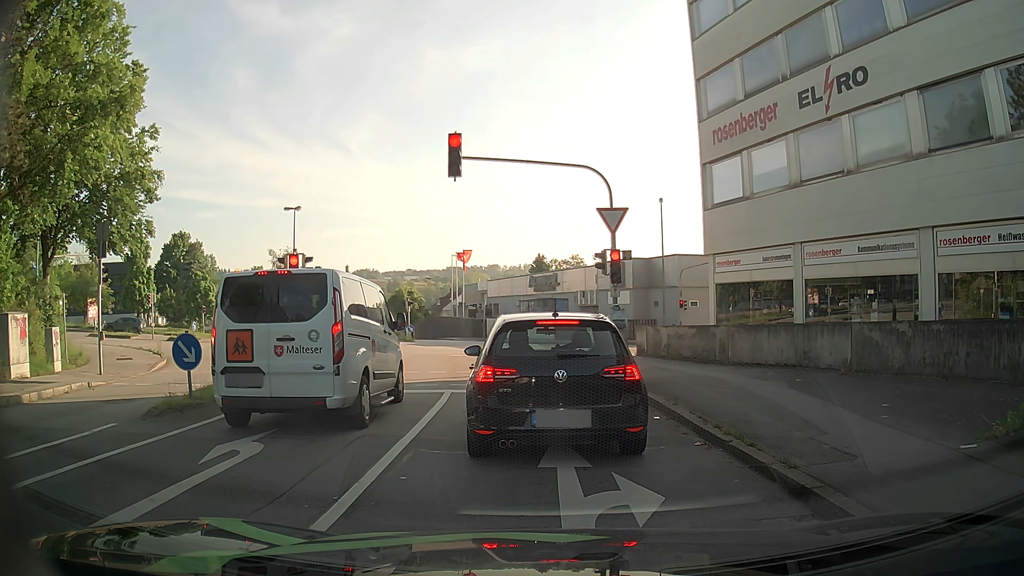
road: tertiary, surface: asphalt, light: Day
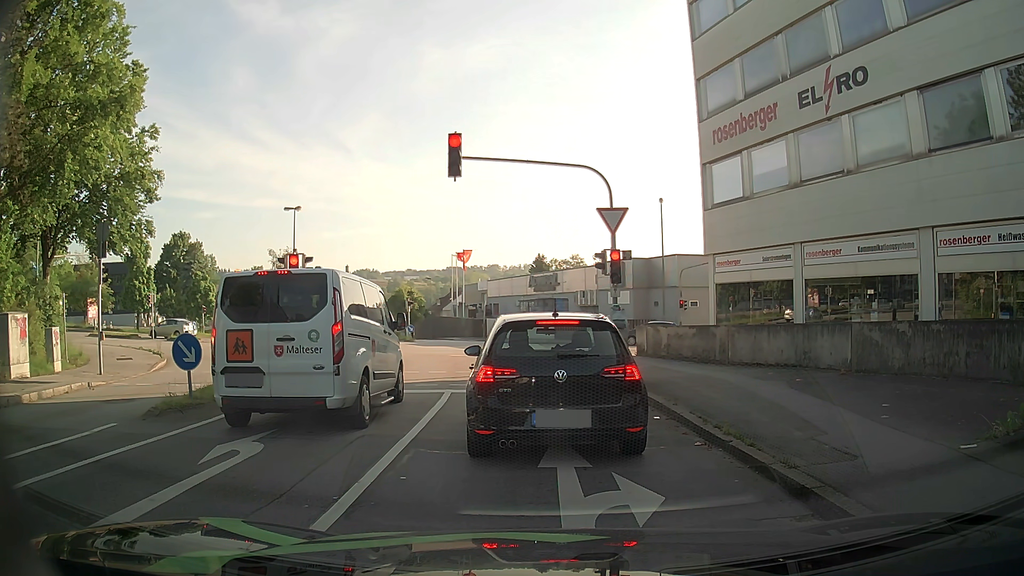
(0.0, 0.0) m; 0°
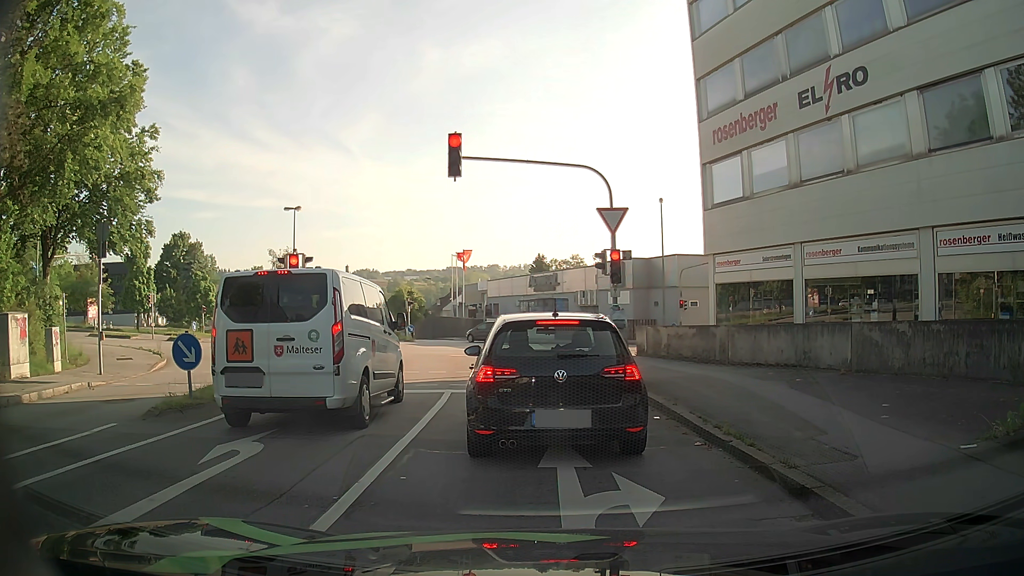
(0.0, 0.0) m; 0°
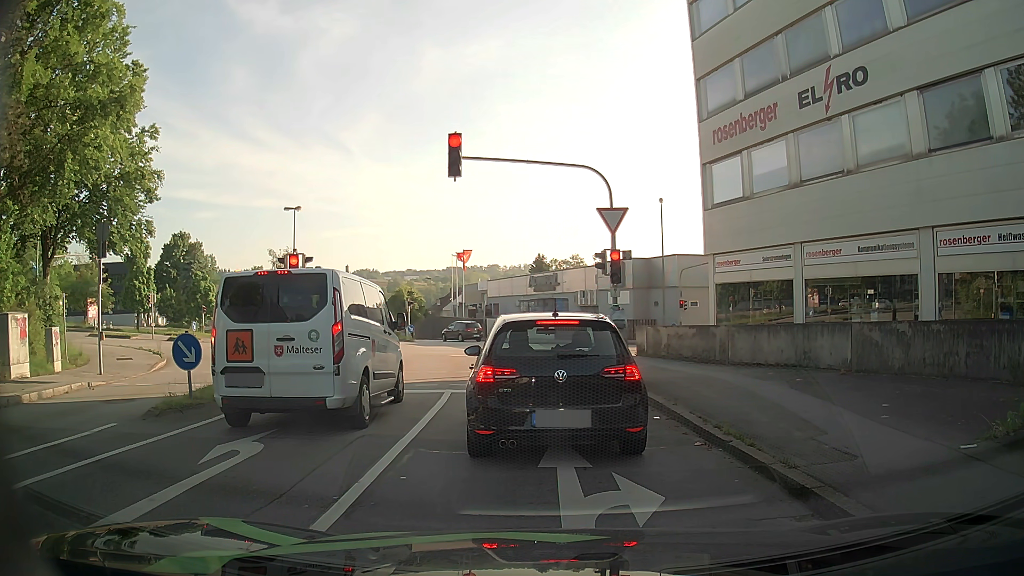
(0.0, 0.0) m; 0°
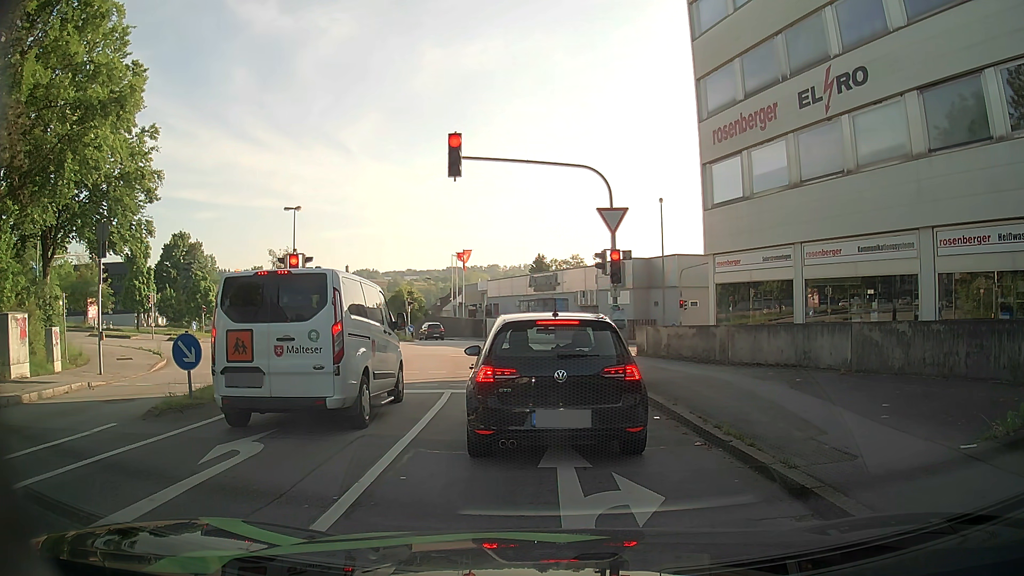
(0.0, 0.0) m; 0°
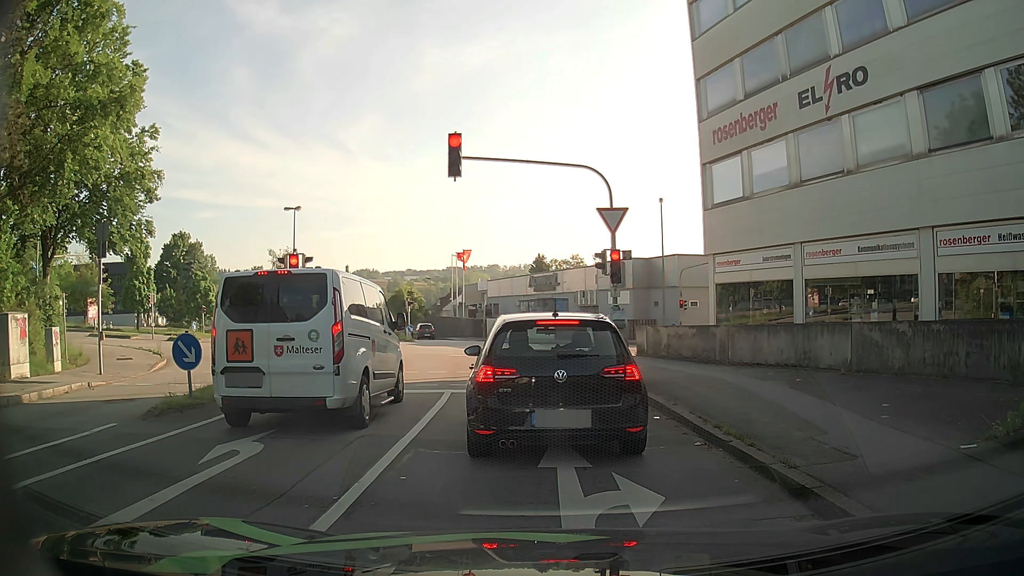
(0.0, 0.0) m; 0°
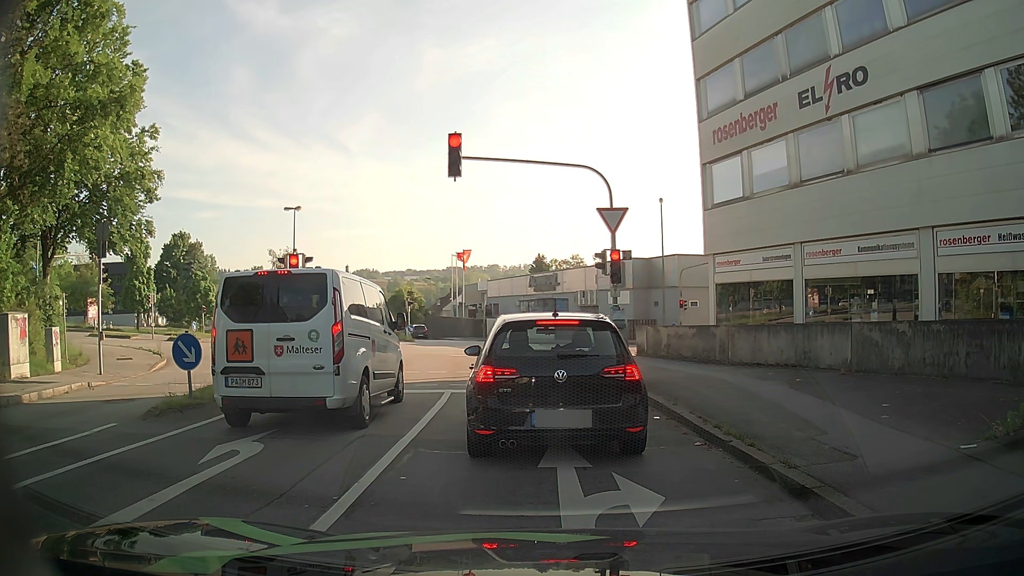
(0.0, 0.0) m; 0°
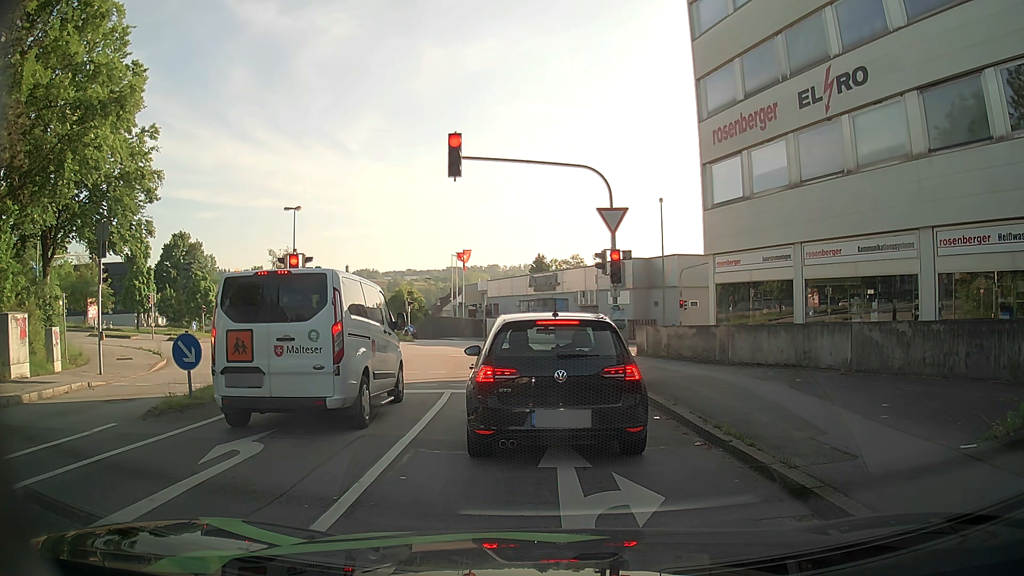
(0.0, 0.0) m; 0°
